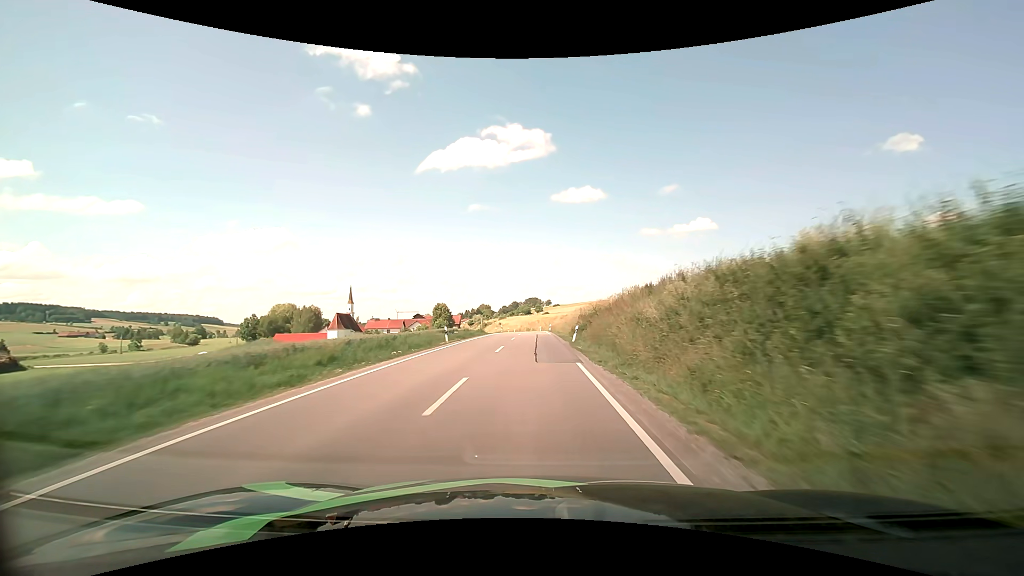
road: secondary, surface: asphalt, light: Day
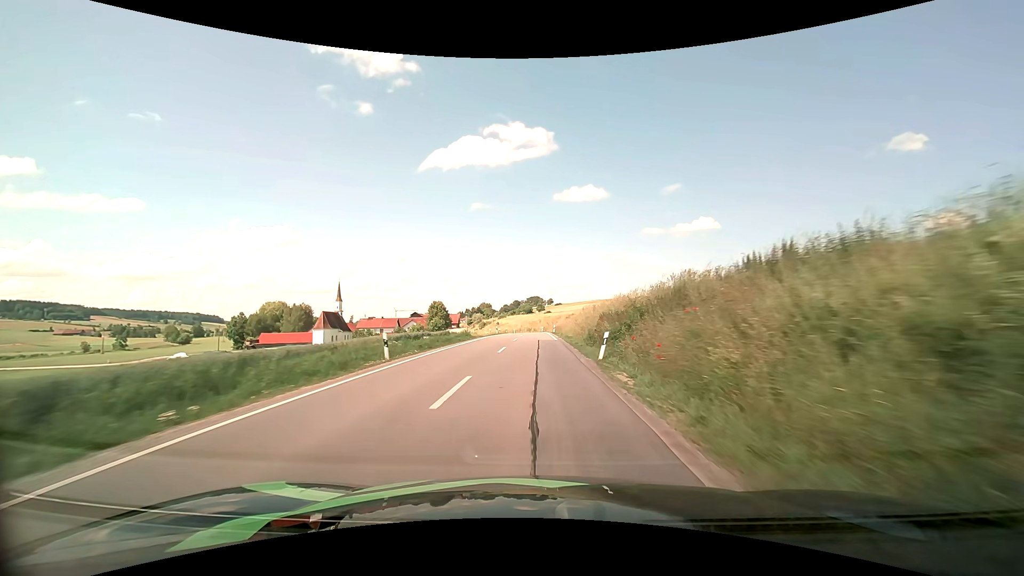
(0.0, +11.5) m; 0°
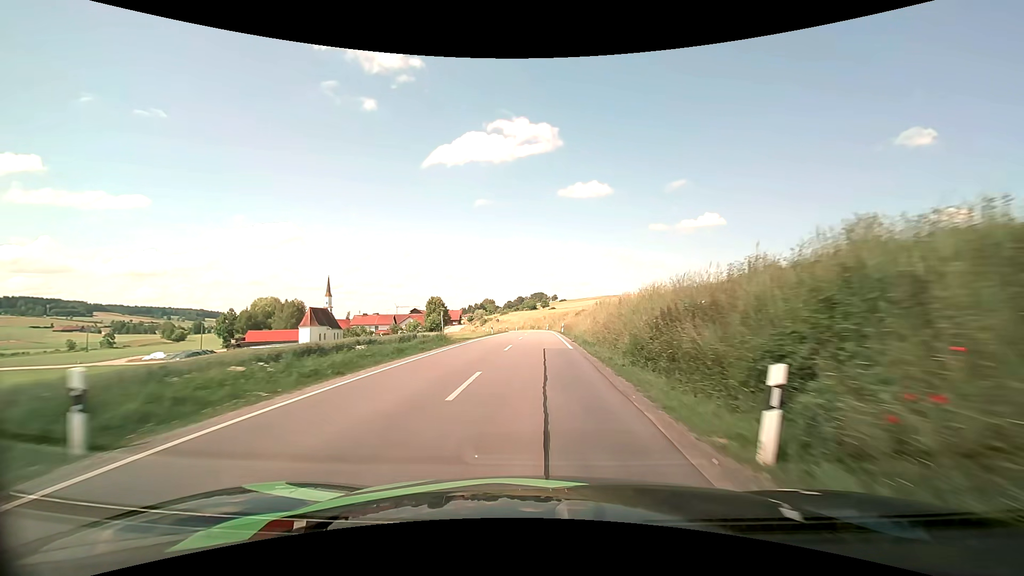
(0.0, +11.4) m; 0°
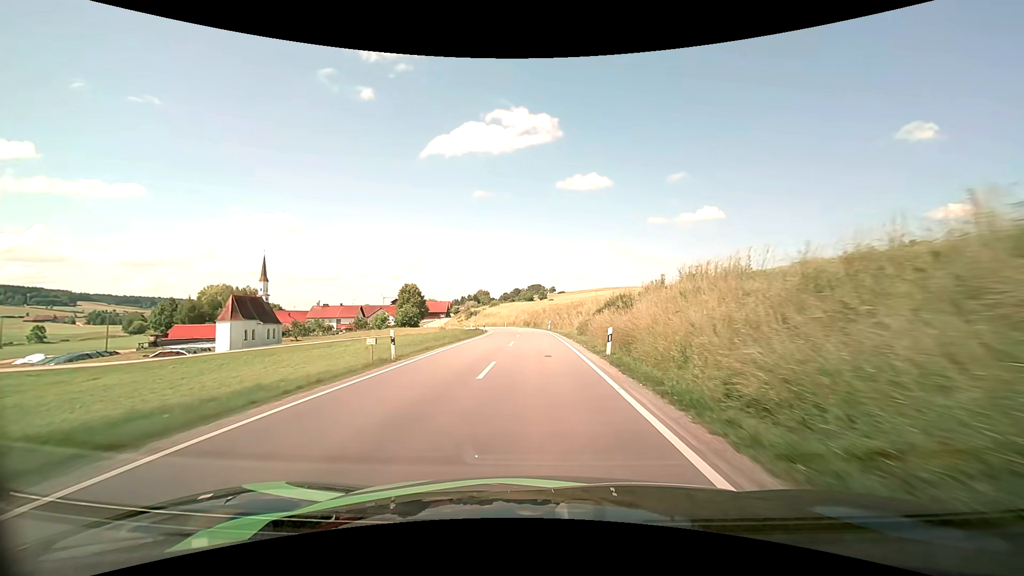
(0.0, +33.4) m; 0°
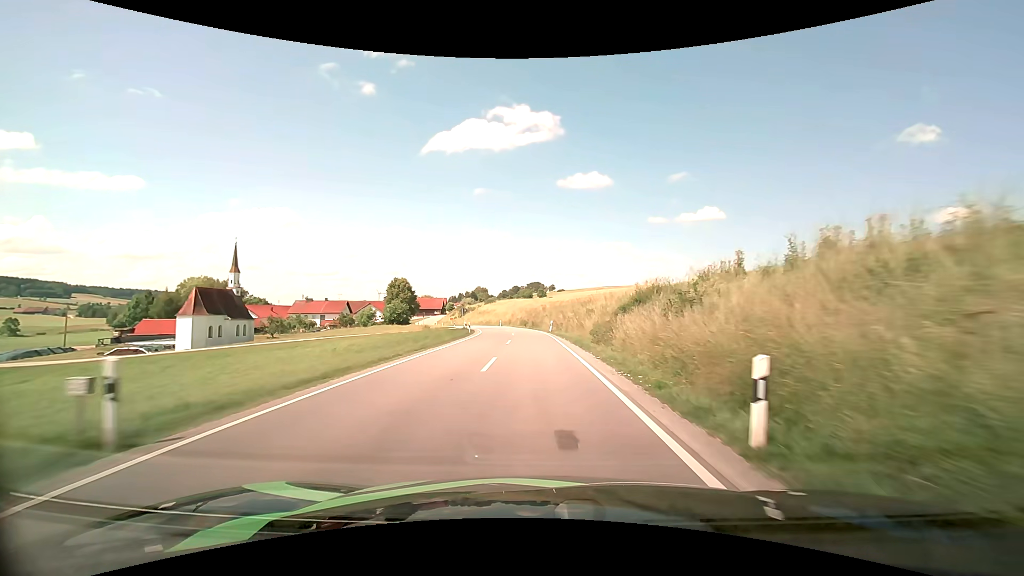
(0.0, +10.7) m; 0°
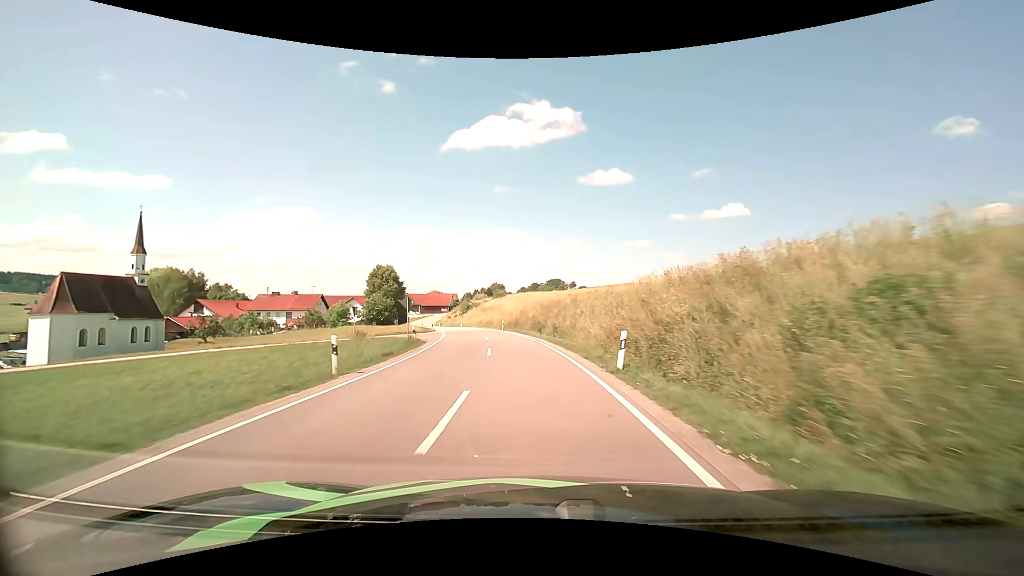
(-0.3, +31.1) m; -2°
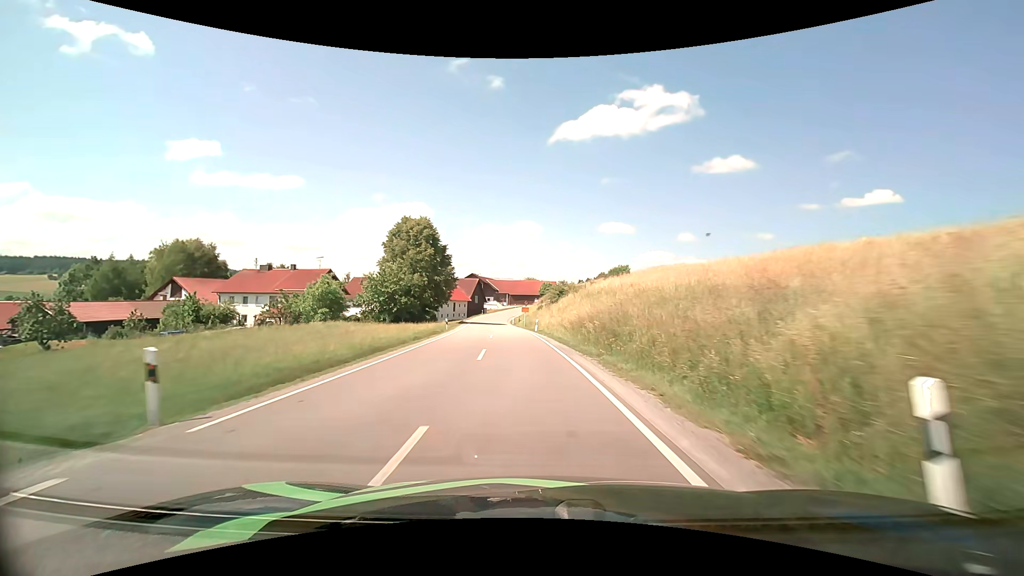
(-5.3, +51.1) m; -12°
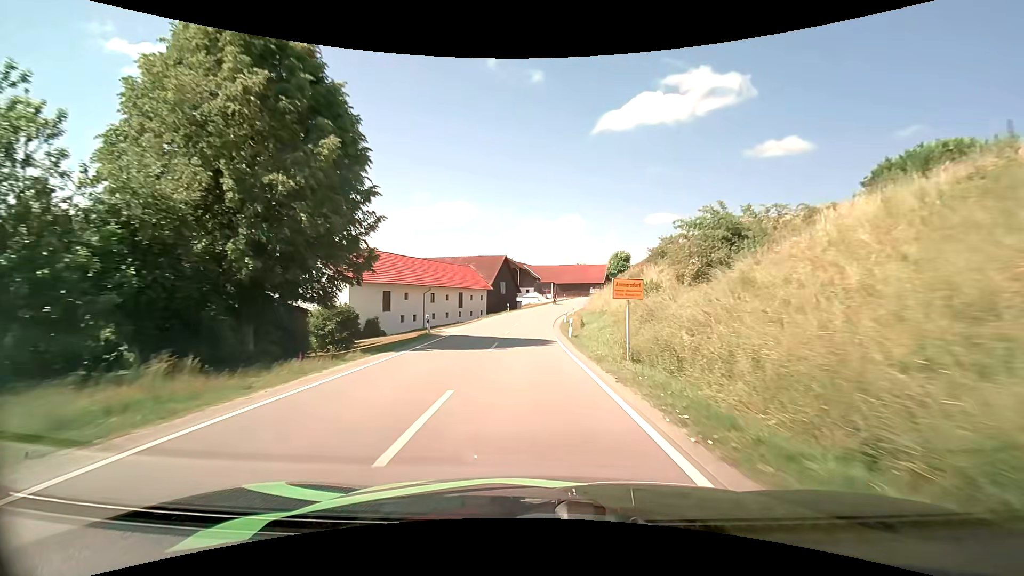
(-2.7, +45.8) m; -5°
(0, +10) (0, +20) (0, +30) (0, +40) (+1, +50) (+2, +60) (+3, +70) (+6, +80) (+8, +89) (+11, +99) m
